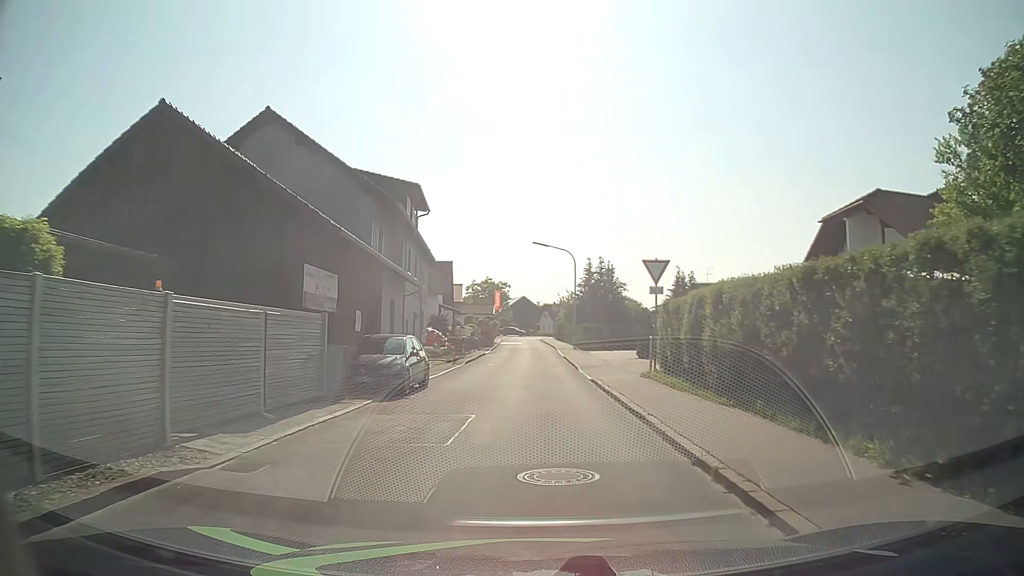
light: Day
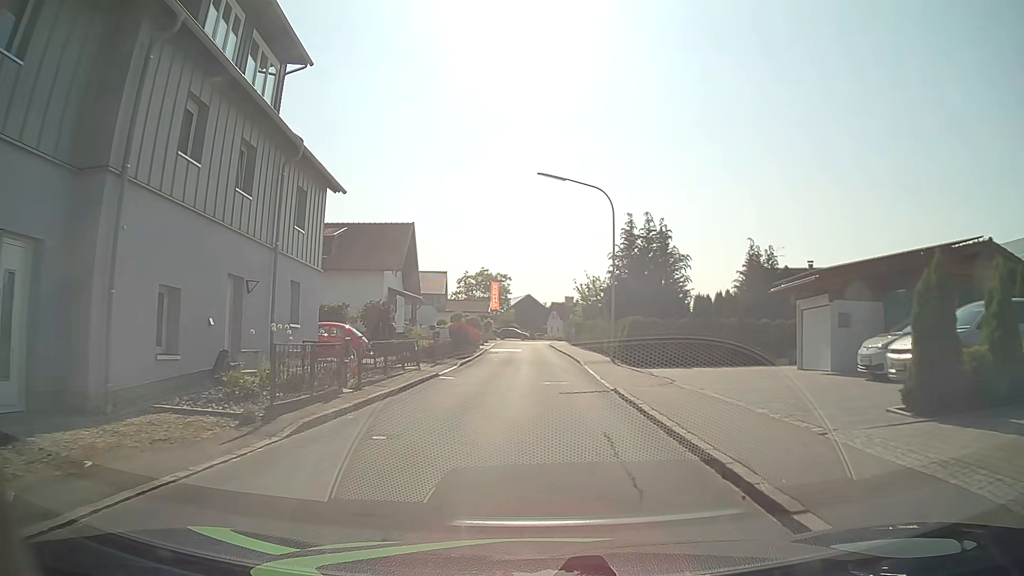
(0.0, +24.1) m; -1°
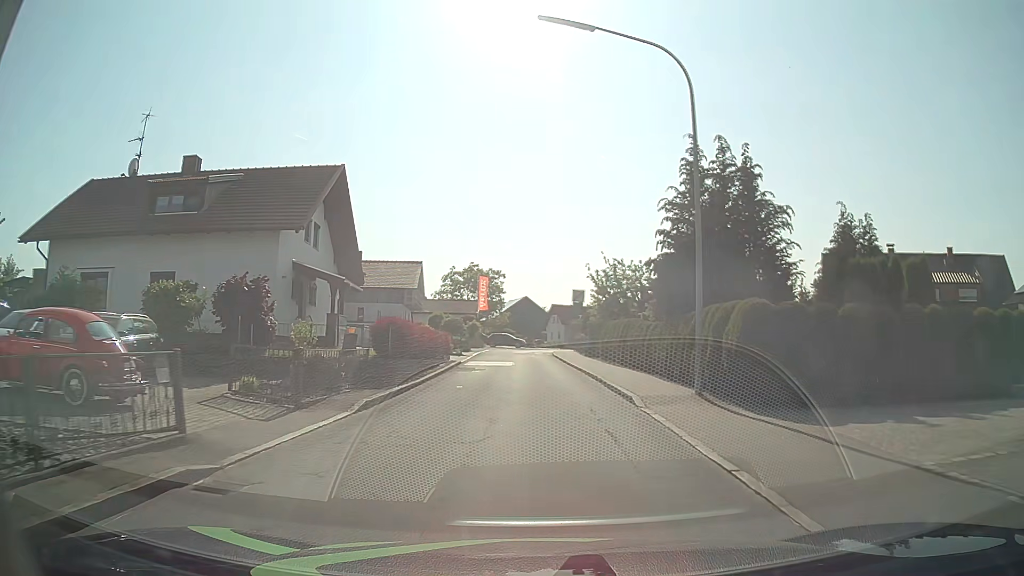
(+0.1, +16.0) m; 0°
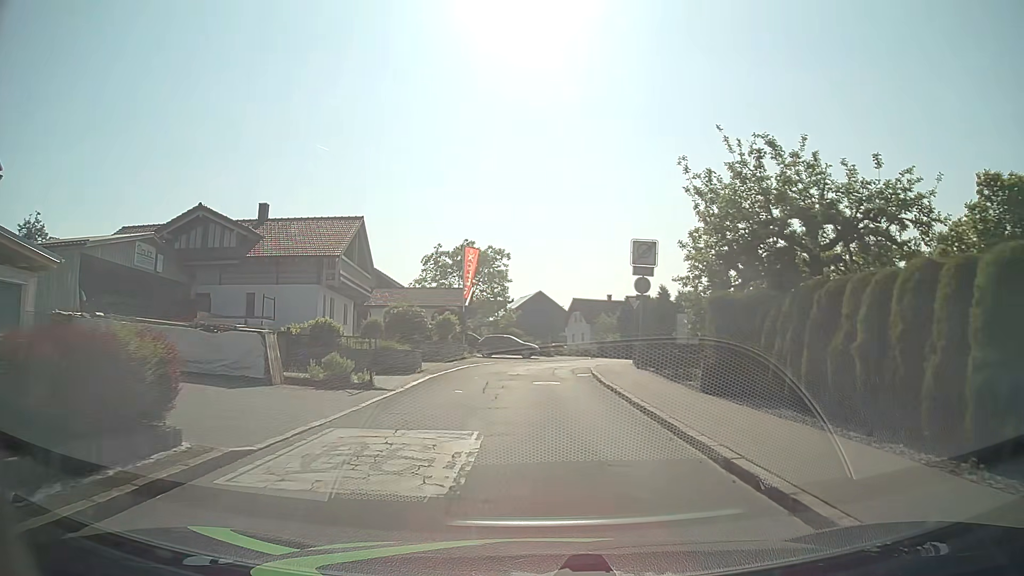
(+0.1, +25.0) m; -1°
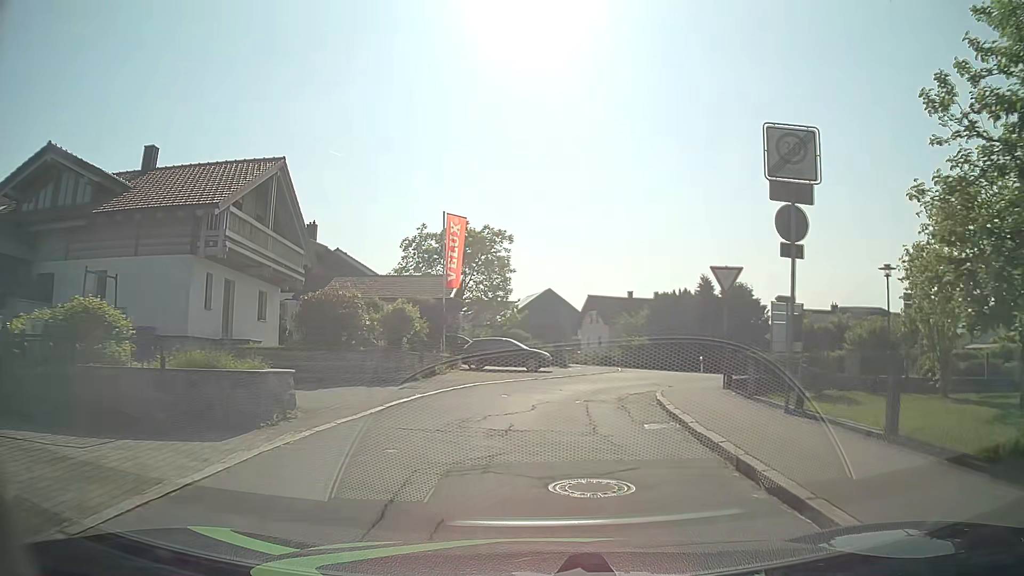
(-0.2, +13.3) m; -1°
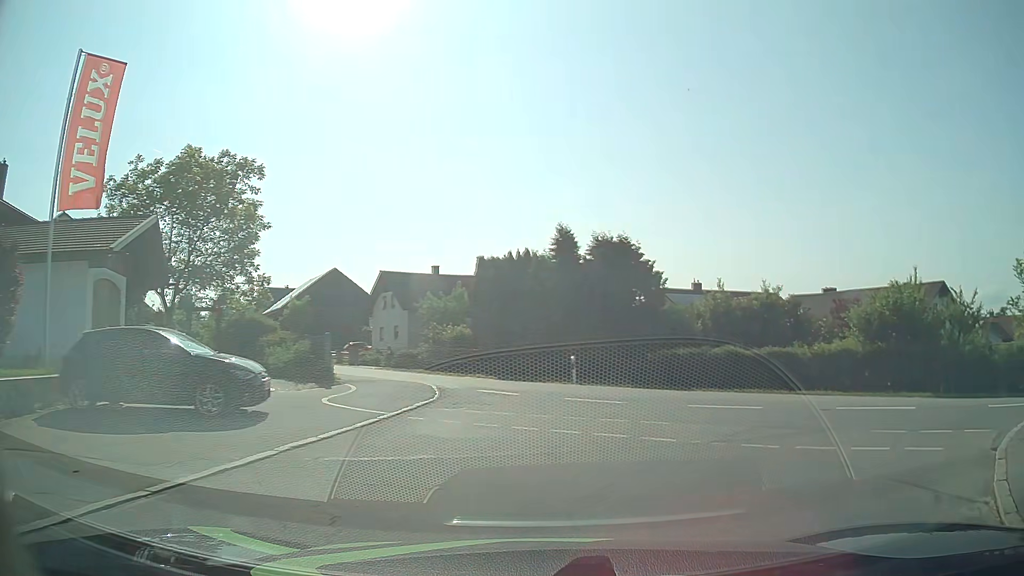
(+1.2, +18.9) m; +17°
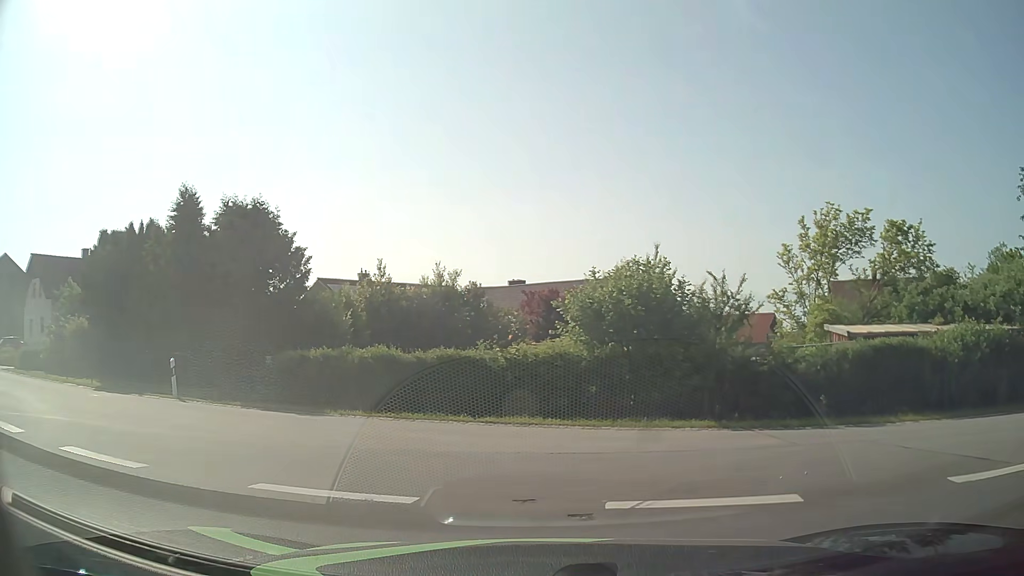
(+1.7, +7.0) m; +28°
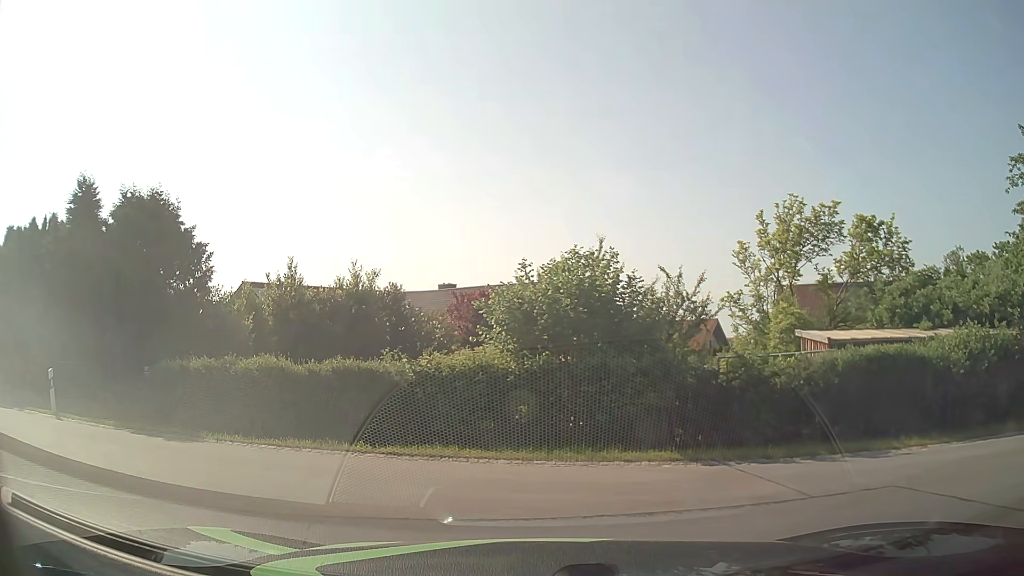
(+0.1, +2.6) m; +3°
(-4, +8) (-13, +13) (-22, +17) (-32, +21) (-41, +25) (-50, +29) (-59, +33) (-68, +37) (-77, +41) (-86, +45) m
